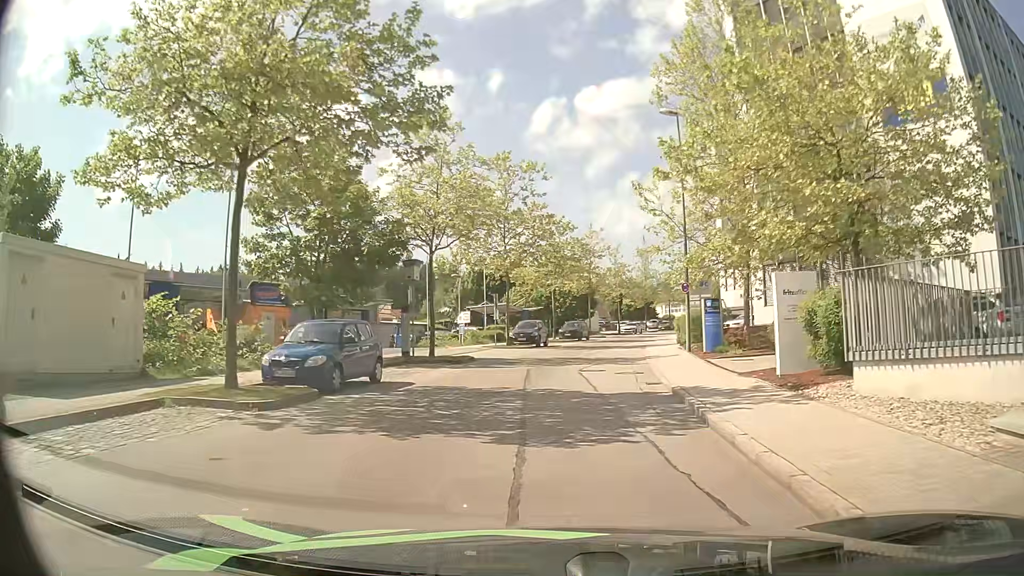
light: Day
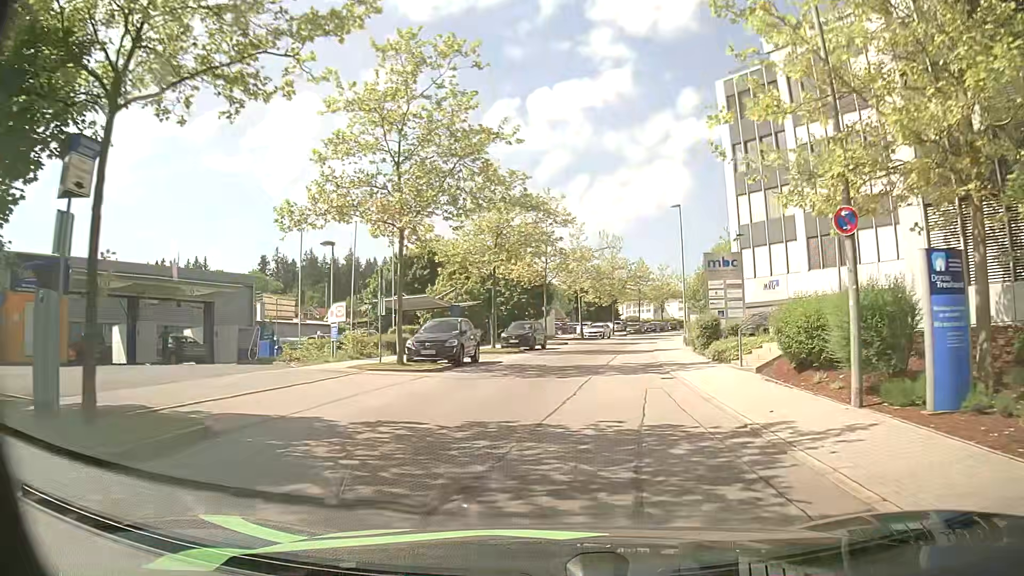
(+0.6, +18.6) m; +5°
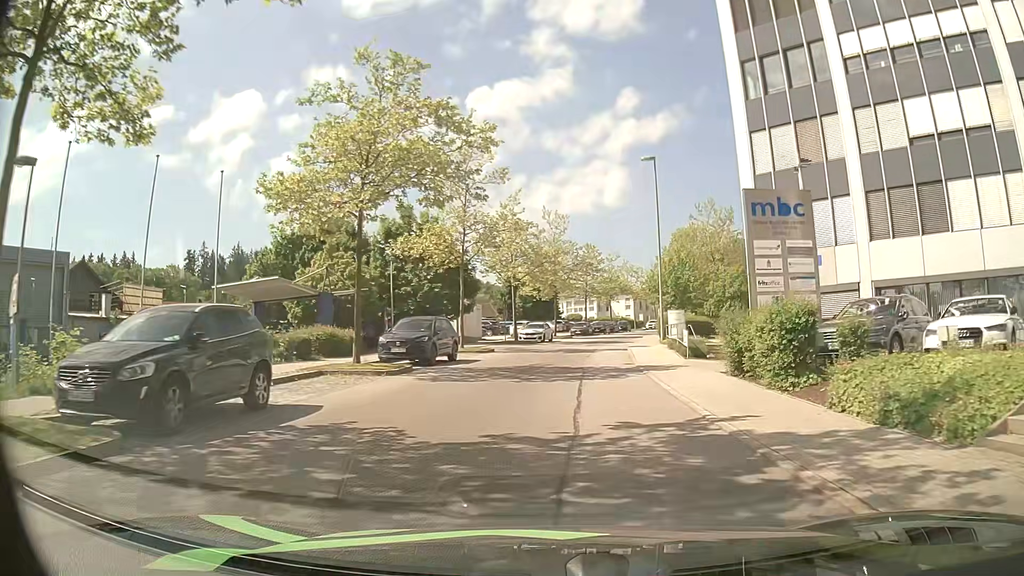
(+0.5, +15.2) m; +5°
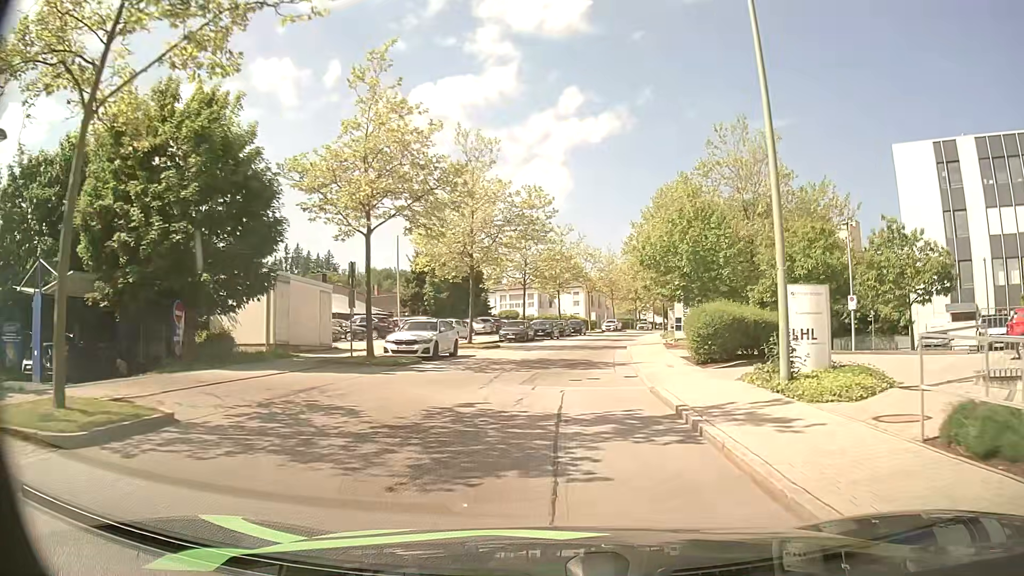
(+1.4, +25.7) m; +6°
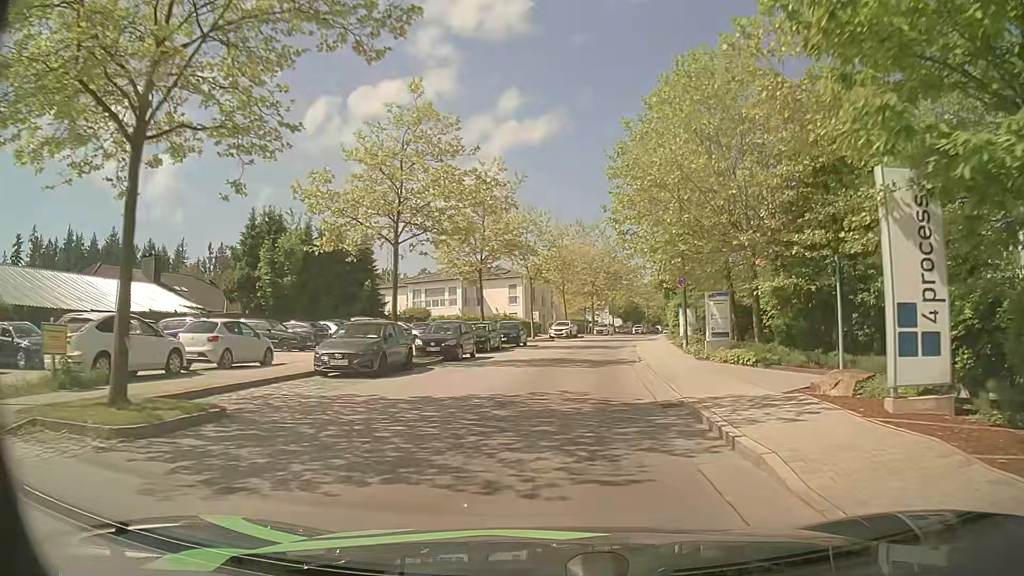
(+1.3, +26.1) m; +5°
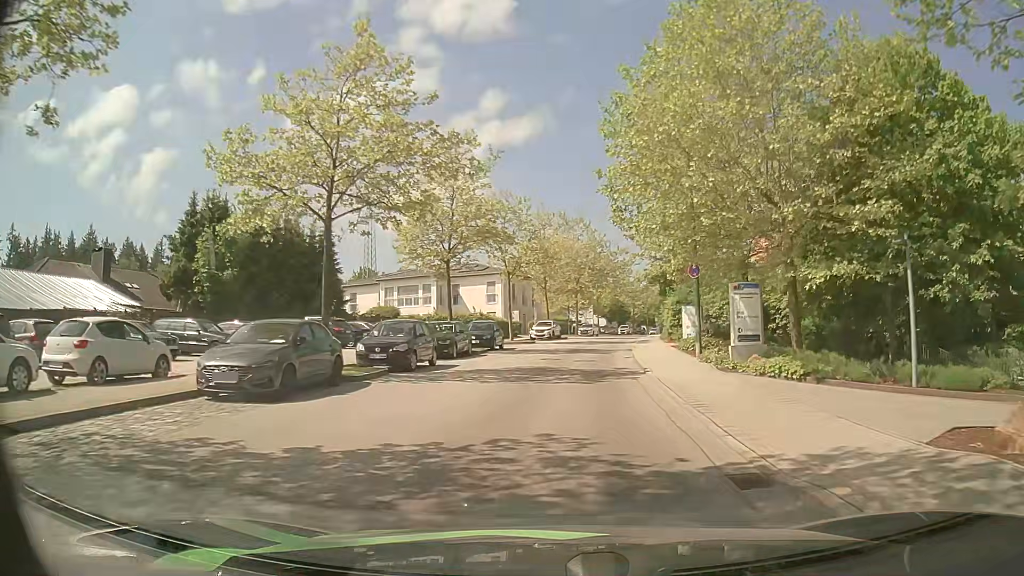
(+0.1, +5.3) m; +2°
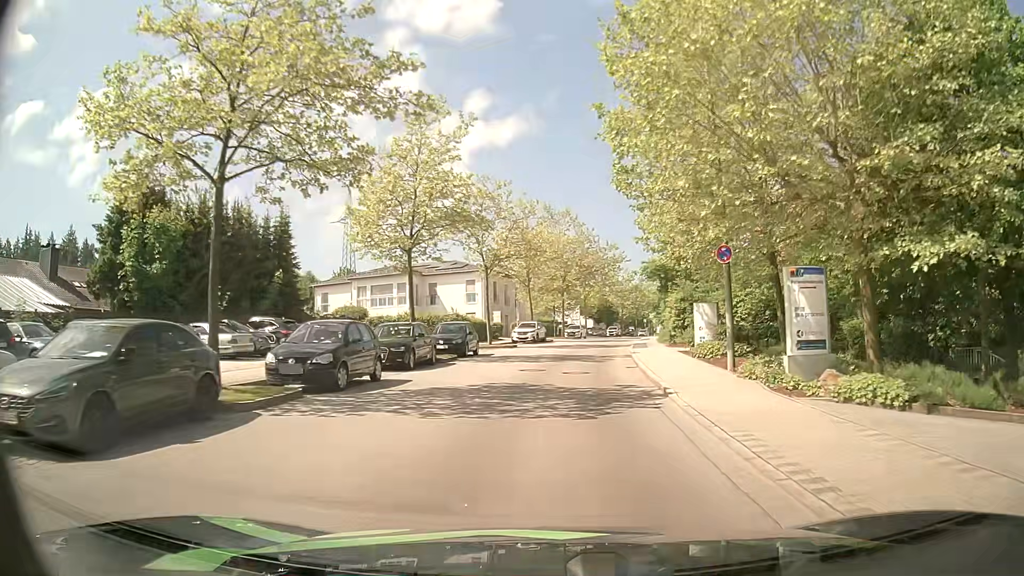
(+0.1, +5.3) m; +1°
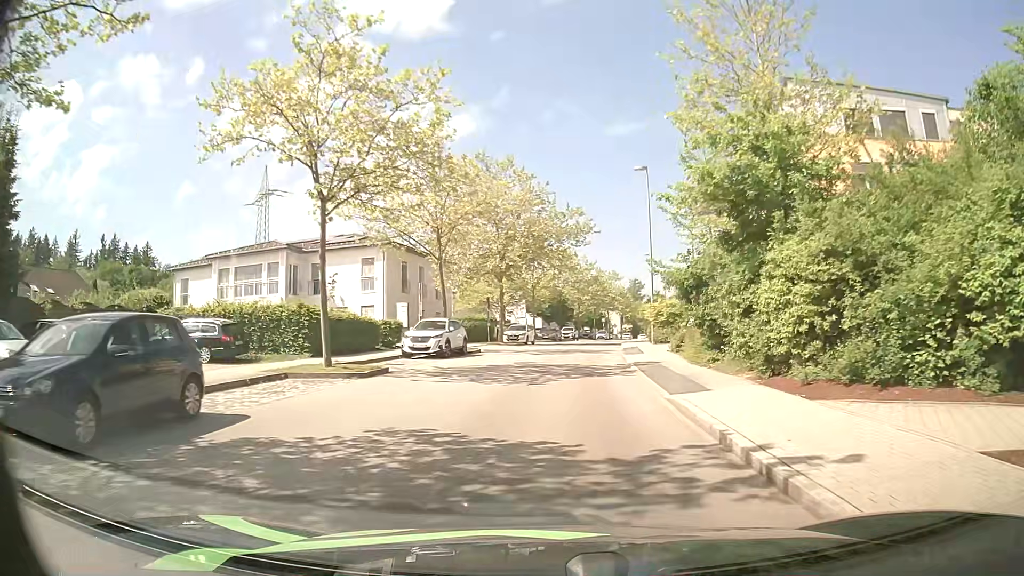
(+0.8, +21.5) m; +4°
(0, +10) (+1, +20) (+1, +30) (+3, +40) (+4, +50) (+5, +60) (+7, +70) (+9, +79) (+11, +89) (+13, +99) m
